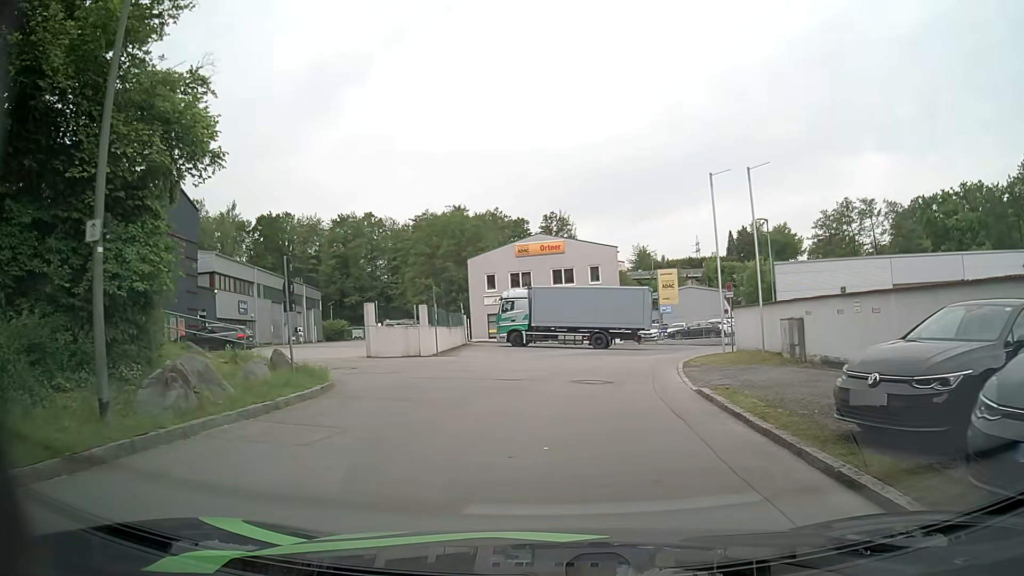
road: residential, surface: asphalt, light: Day
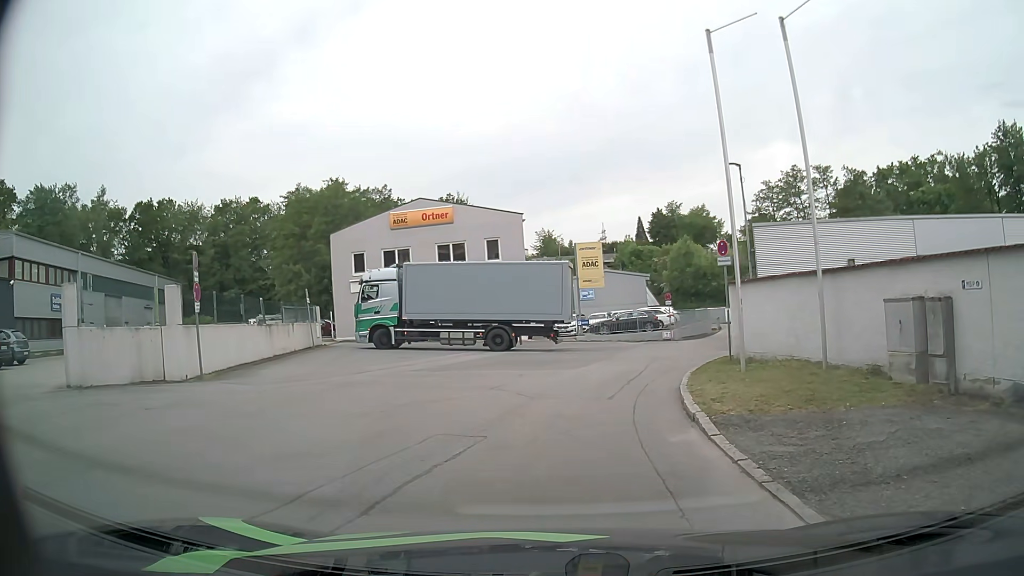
(+0.6, +12.8) m; +8°
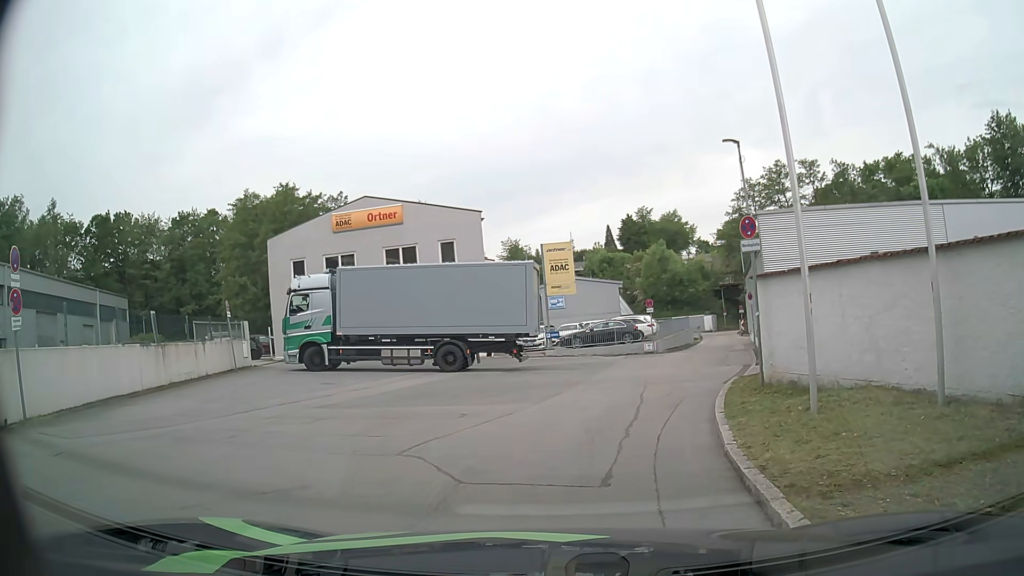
(+0.1, +4.9) m; +1°
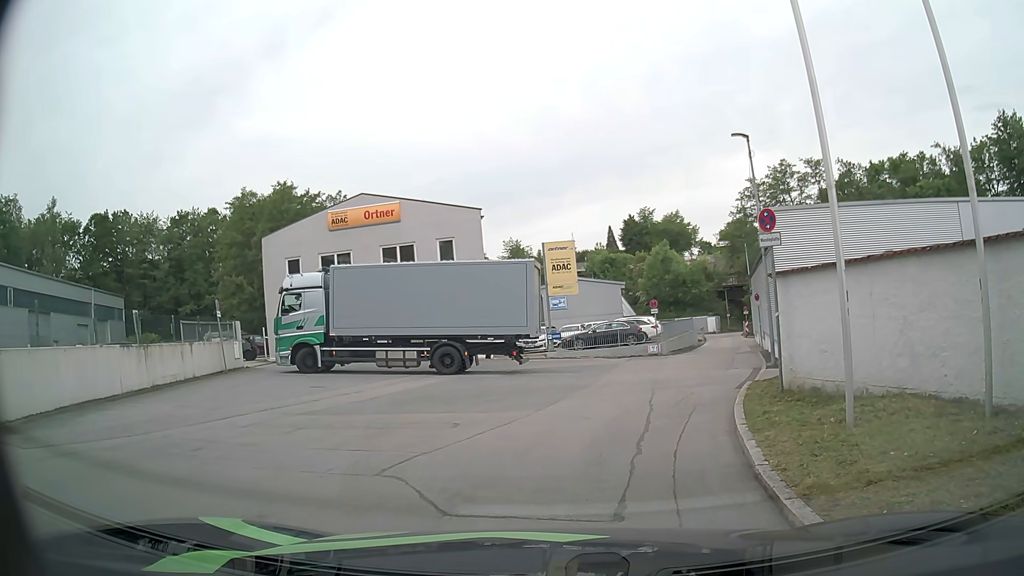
(0.0, +1.0) m; 0°
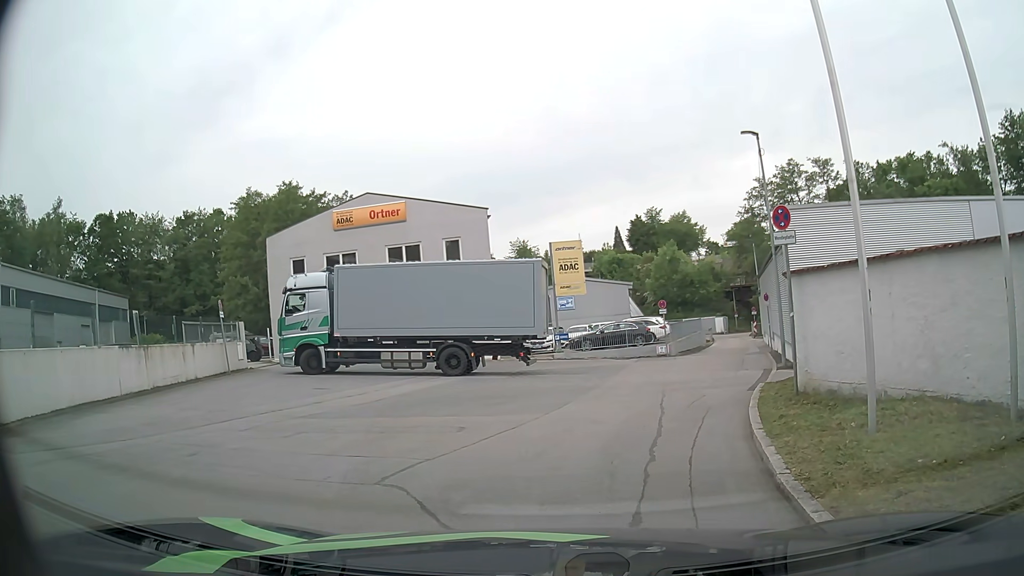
(0.0, +0.4) m; 0°
